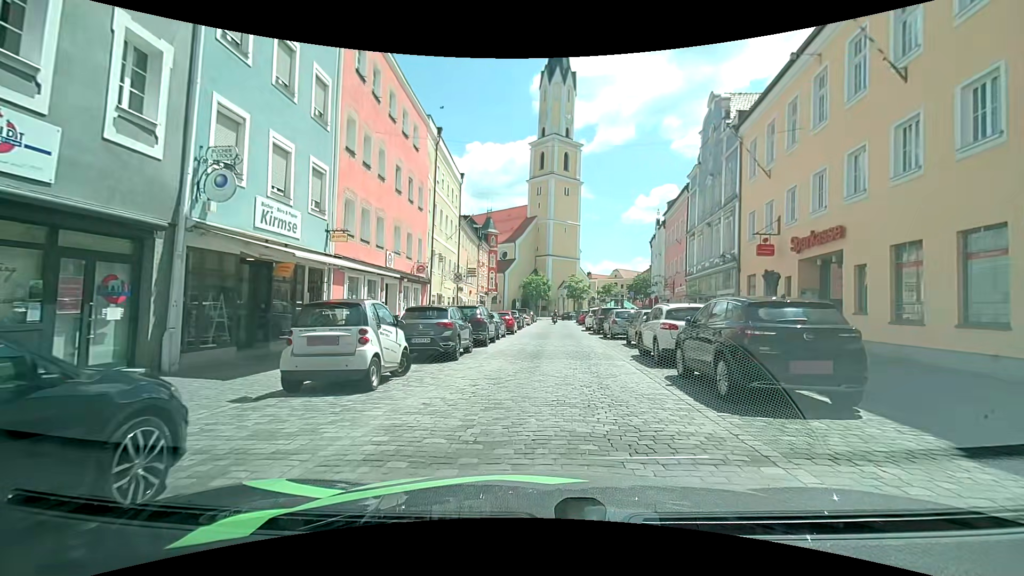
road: residential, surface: sett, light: Day
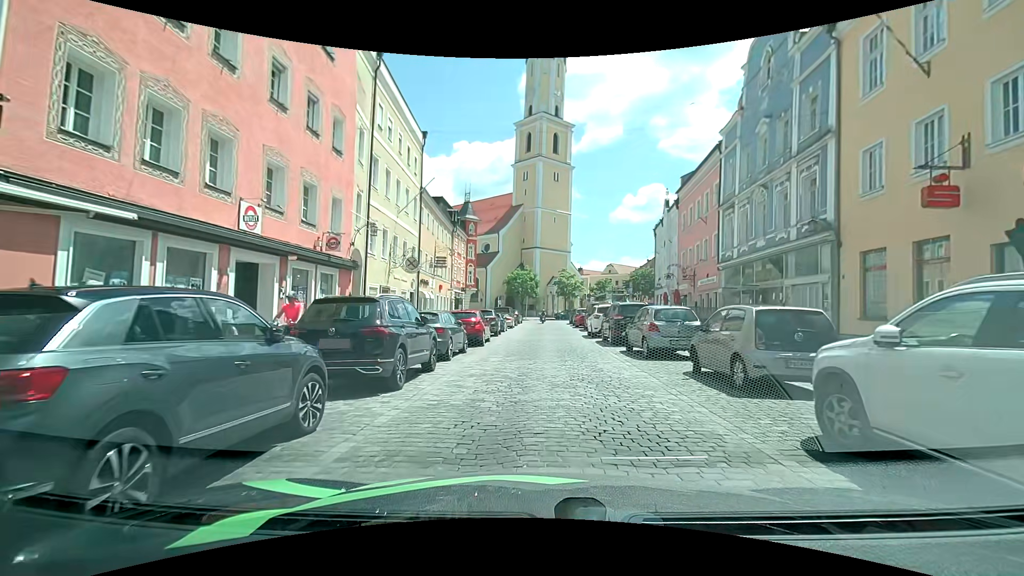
(-0.4, +10.9) m; 0°
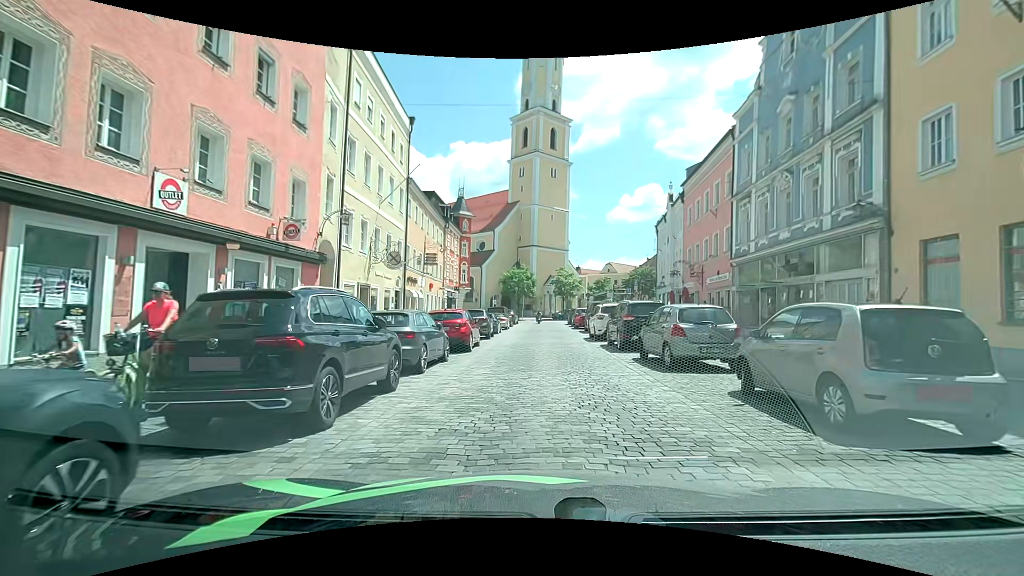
(-0.1, +2.8) m; -2°
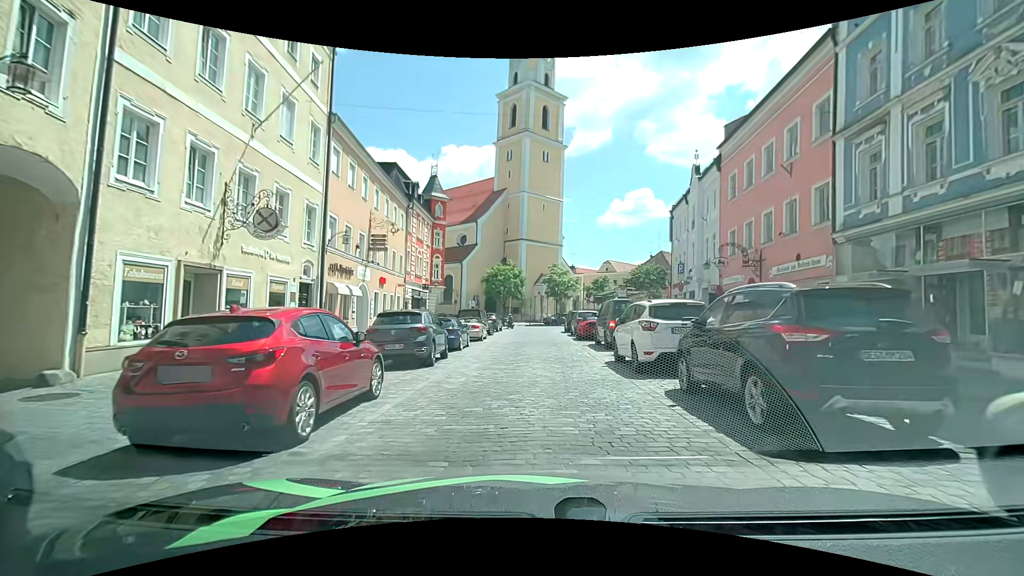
(+0.2, +11.4) m; +1°
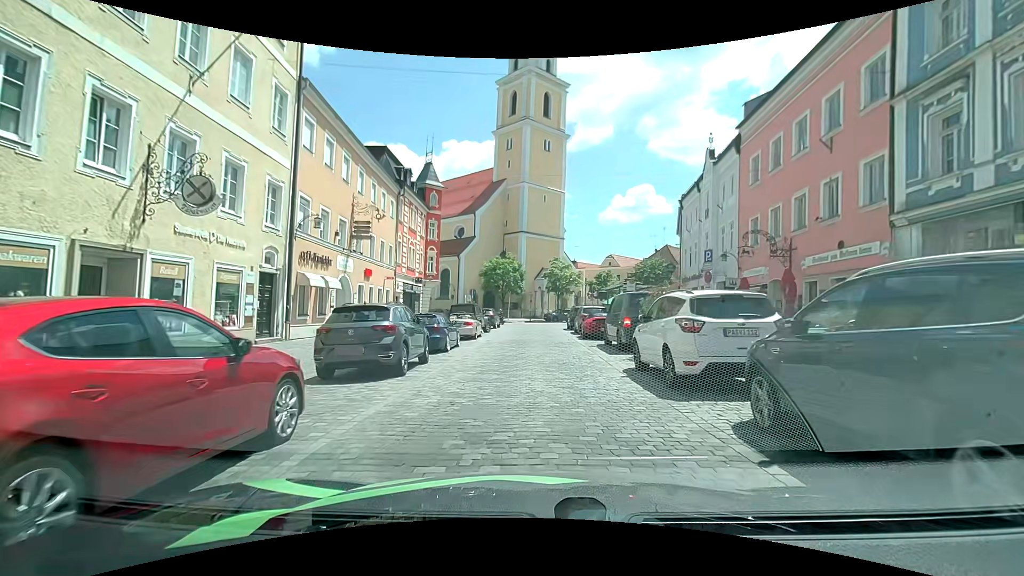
(0.0, +2.9) m; 0°
